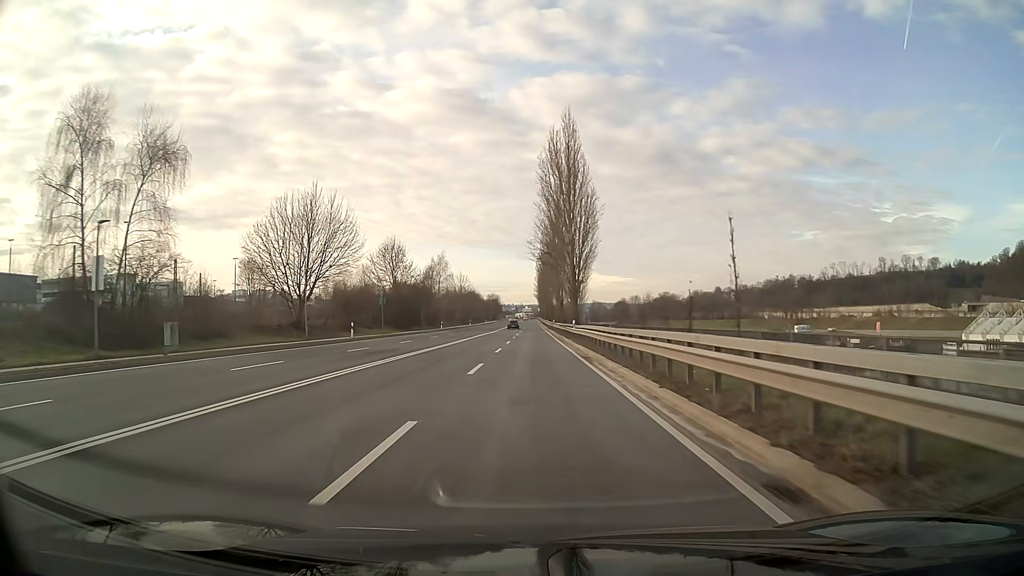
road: primary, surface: asphalt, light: Day
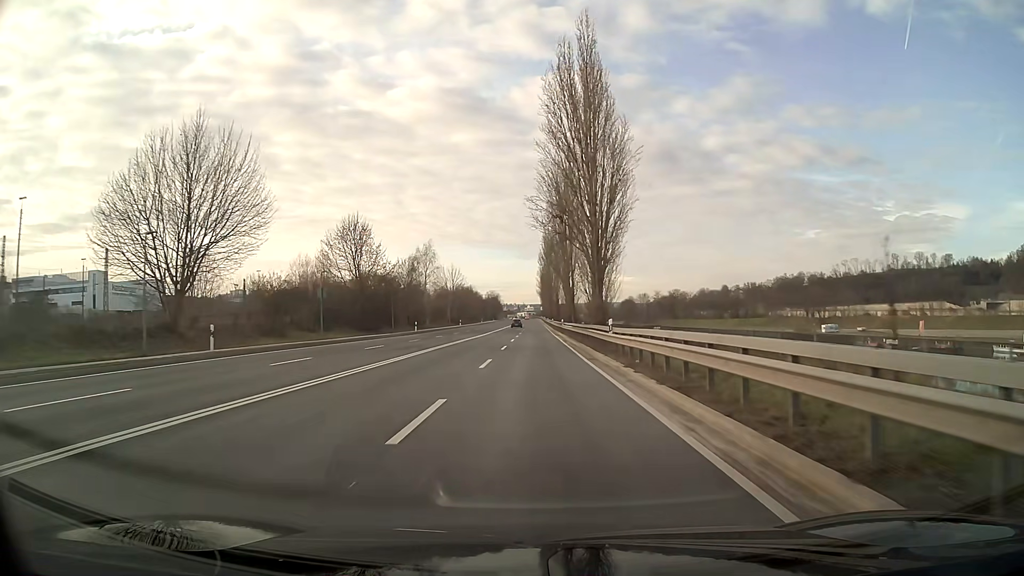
(0.0, +21.5) m; 0°
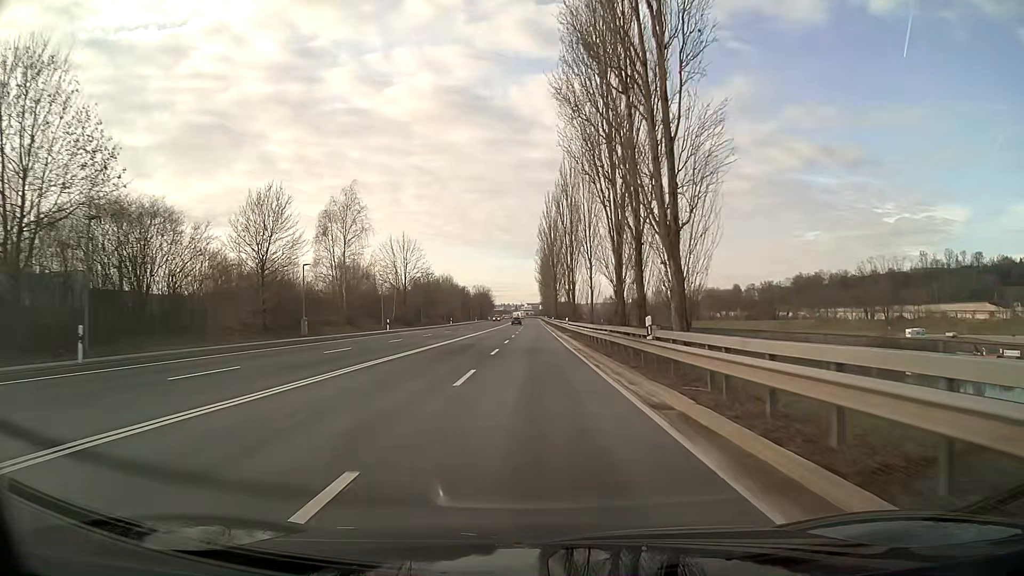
(+0.1, +53.7) m; 0°
